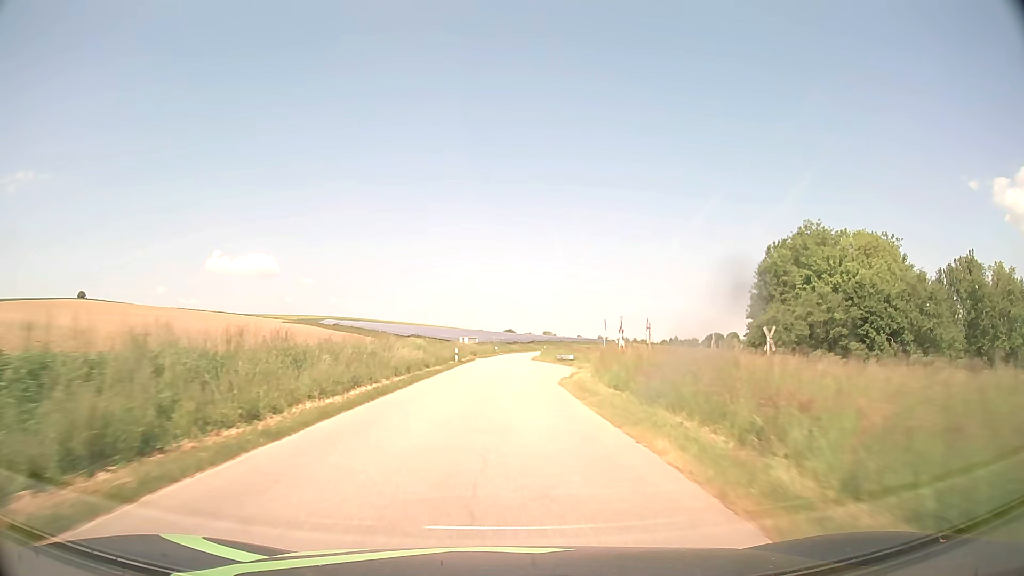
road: tertiary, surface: asphalt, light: Day
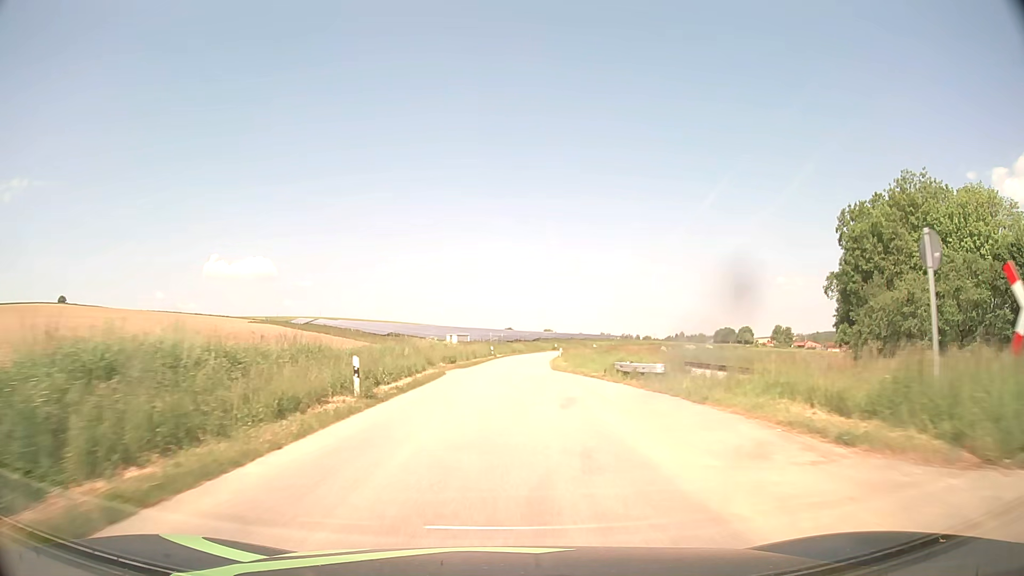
(-0.1, +32.3) m; 0°
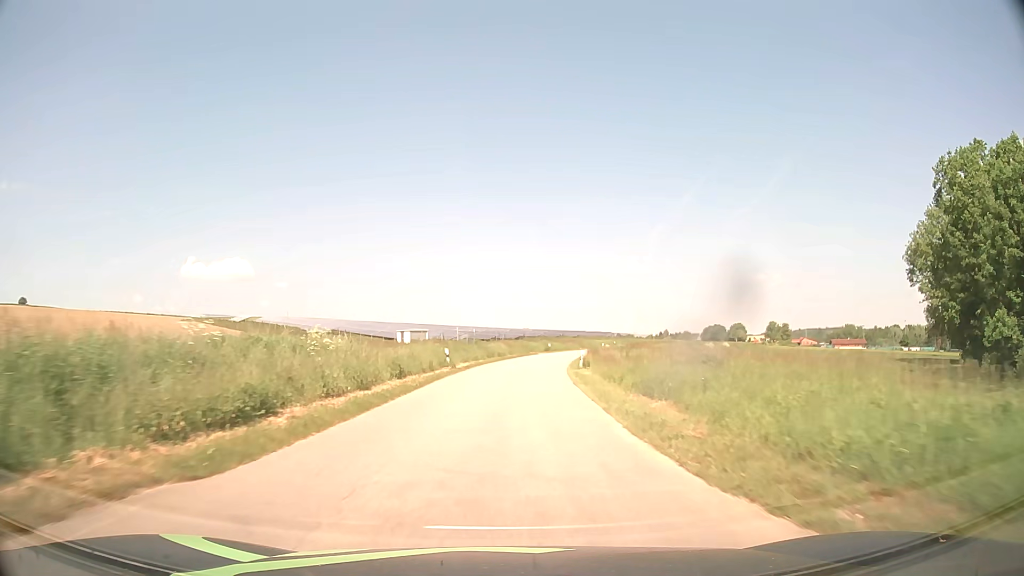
(+0.4, +32.2) m; +2°
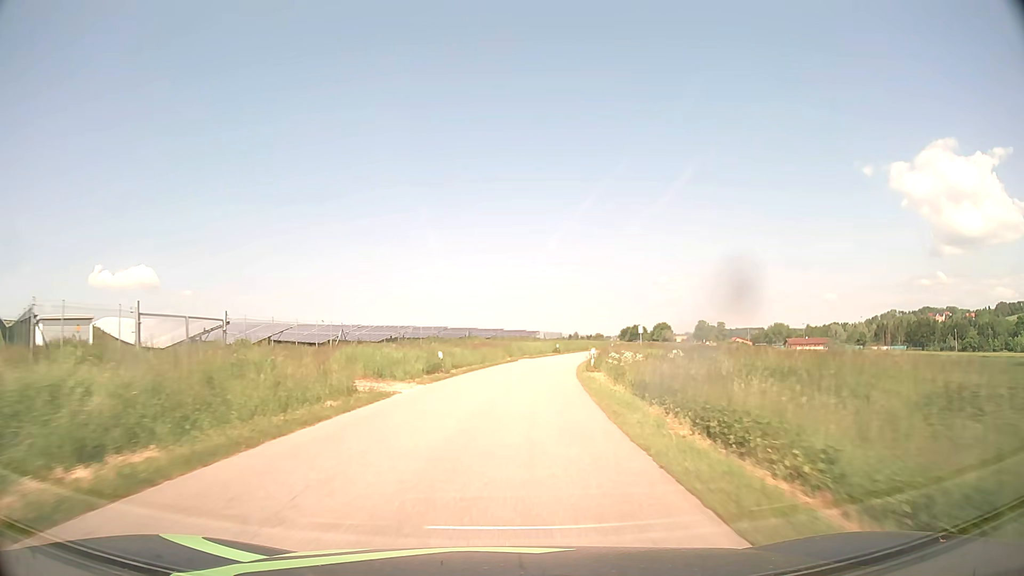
(+3.7, +53.5) m; +8°
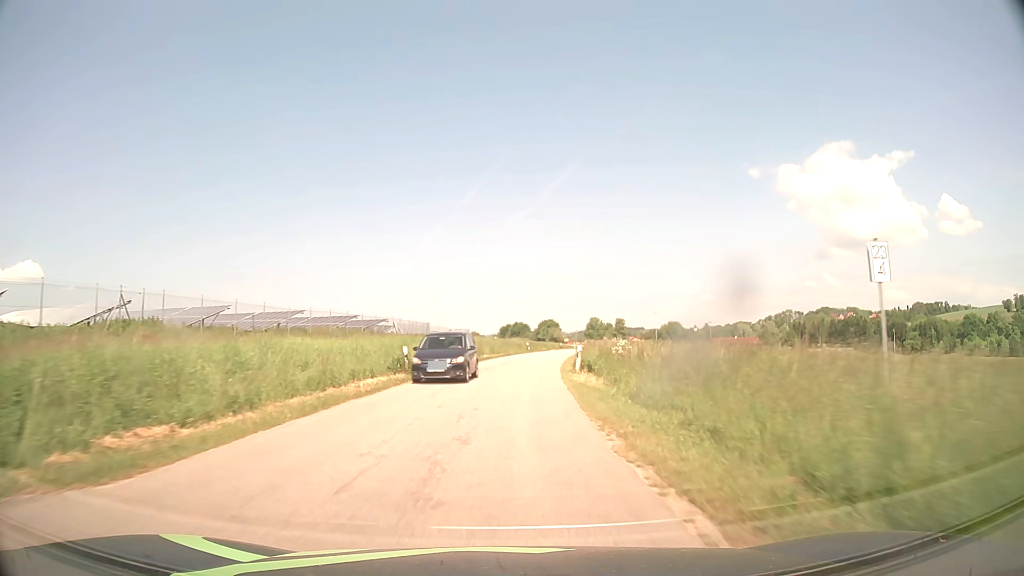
(+4.8, +53.4) m; +11°
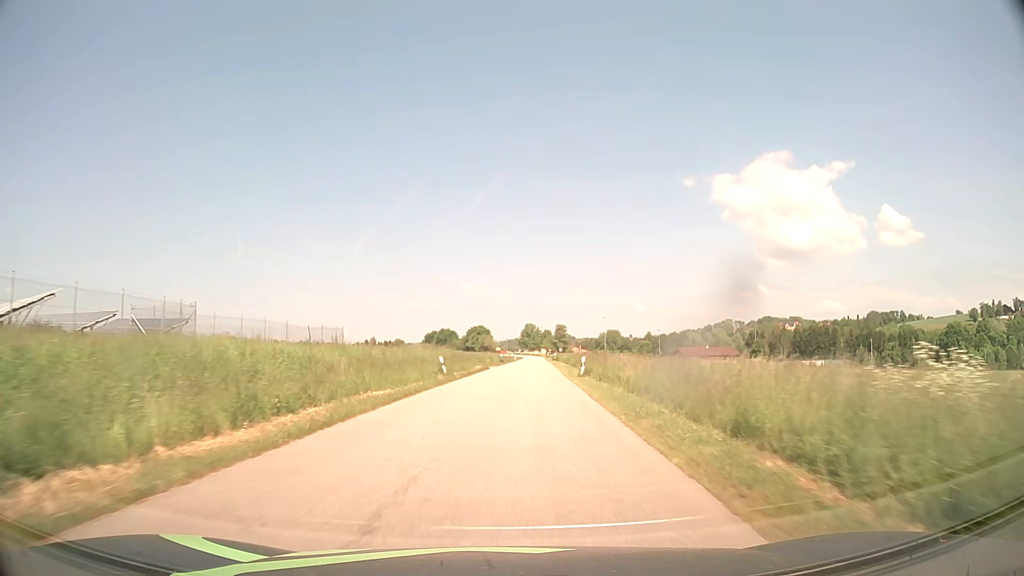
(+1.9, +42.9) m; +6°
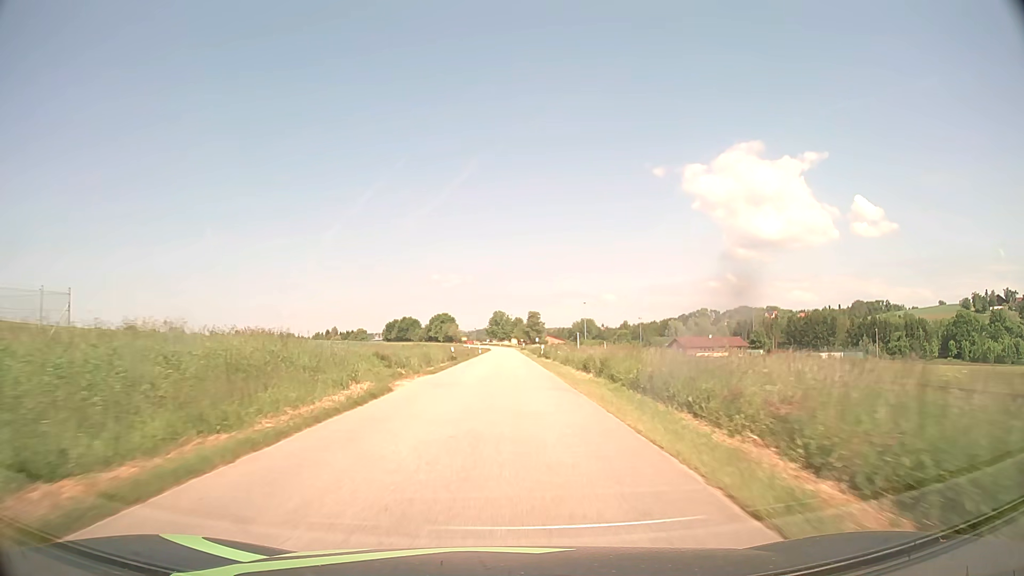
(+1.1, +32.2) m; +3°
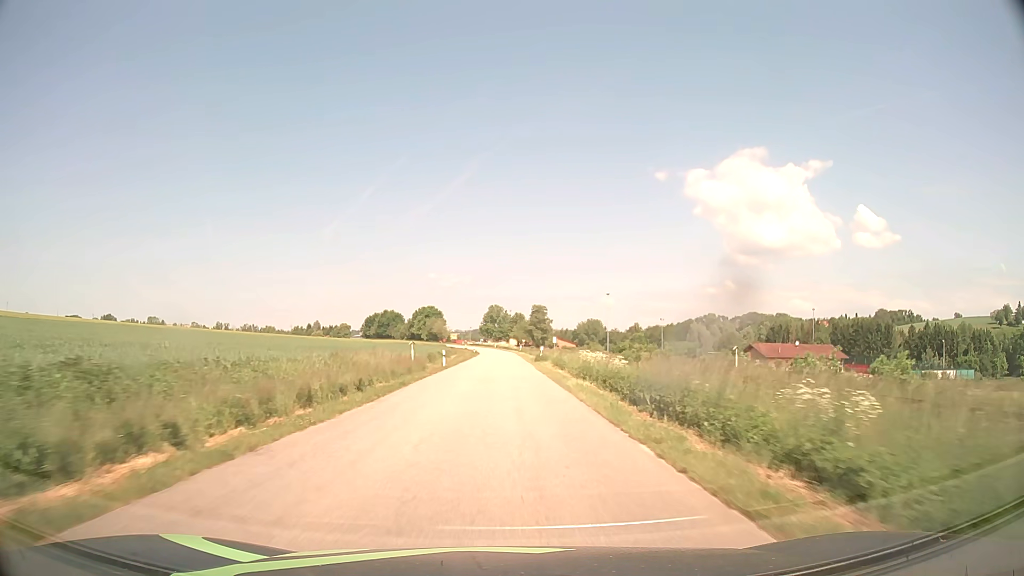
(+0.1, +54.1) m; 0°
(0, +10) (0, +20) (0, +30) (0, +40) (0, +50) (0, +60) (0, +70) (0, +80) (0, +90) (-1, +100) m
